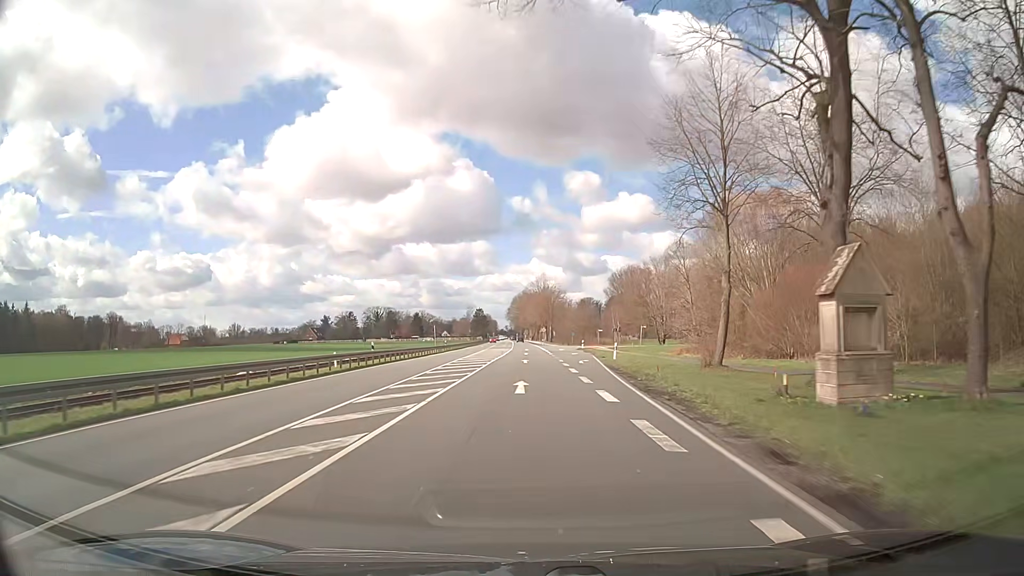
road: primary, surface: asphalt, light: Day
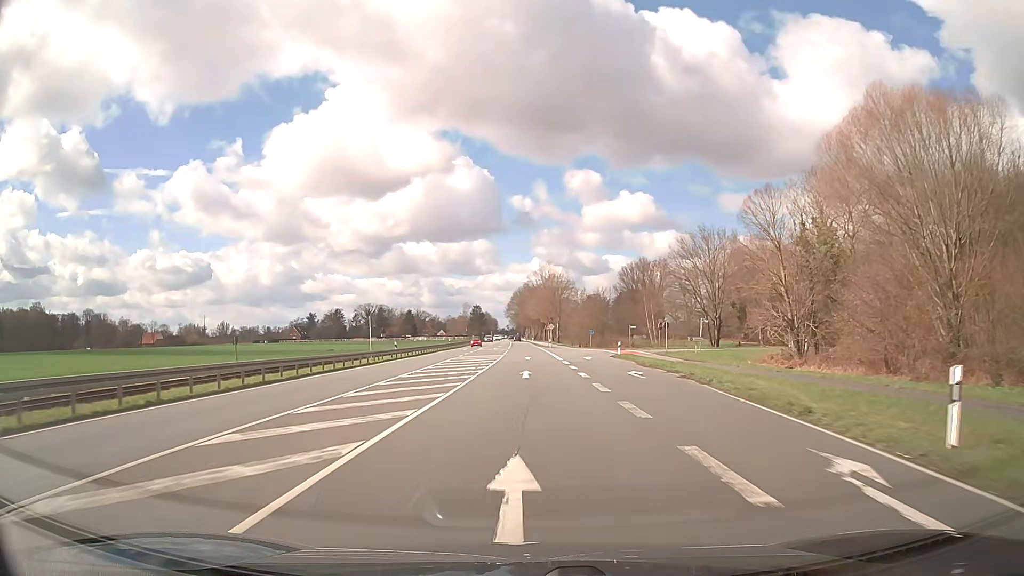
(-0.2, +33.3) m; 0°
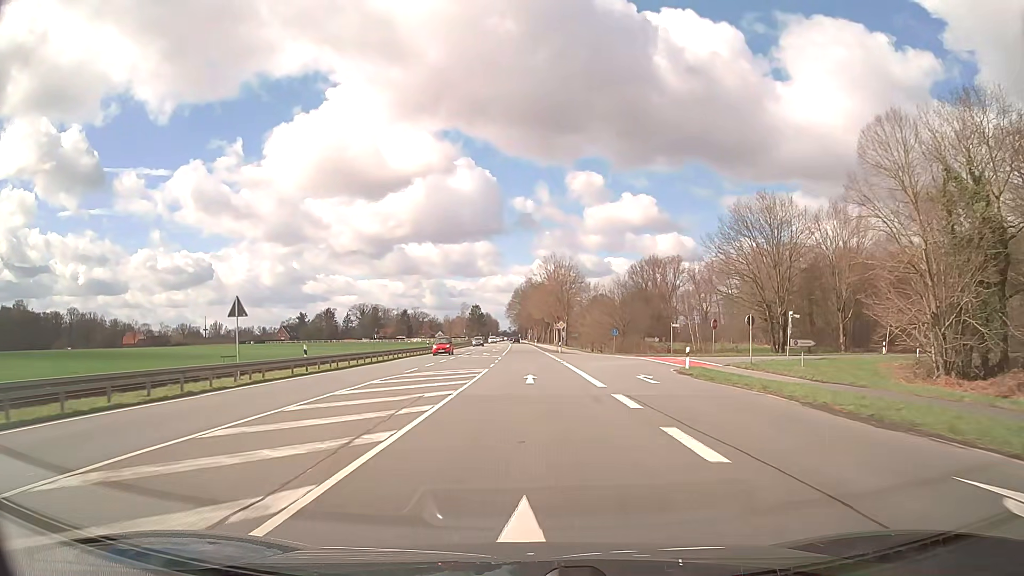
(-0.1, +22.2) m; 0°
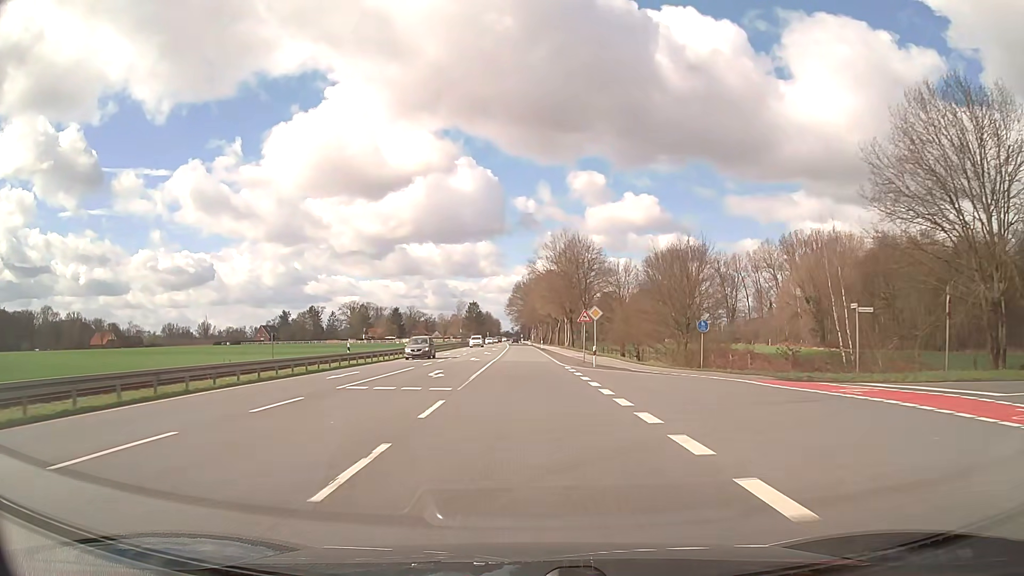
(0.0, +33.3) m; 0°
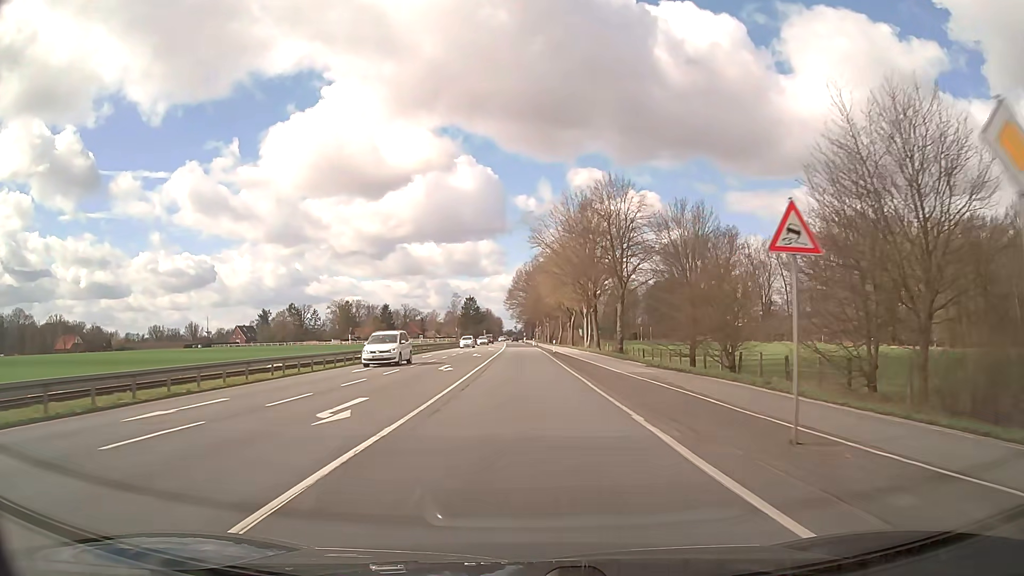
(-0.1, +33.3) m; 0°
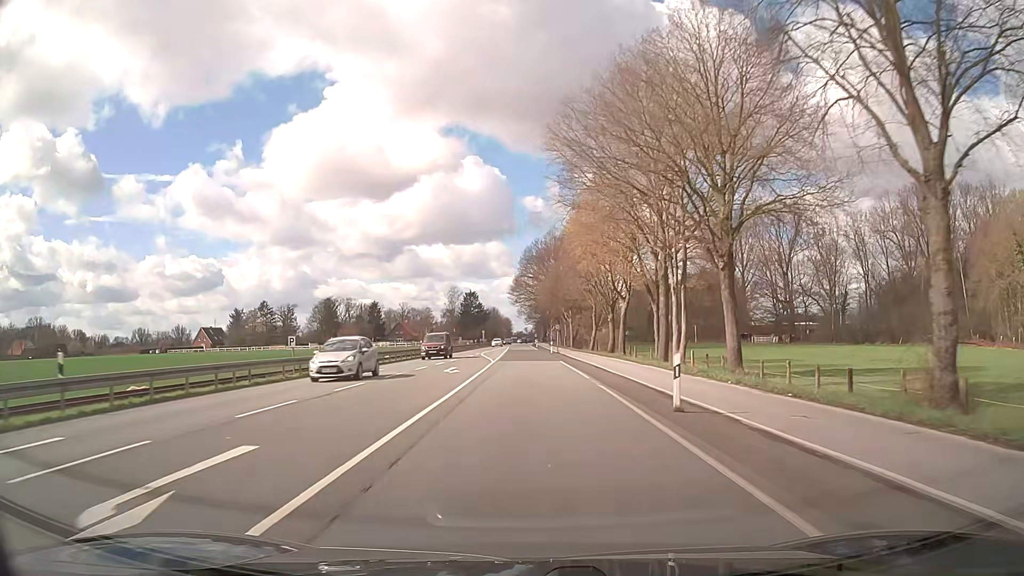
(-0.5, +44.3) m; -1°
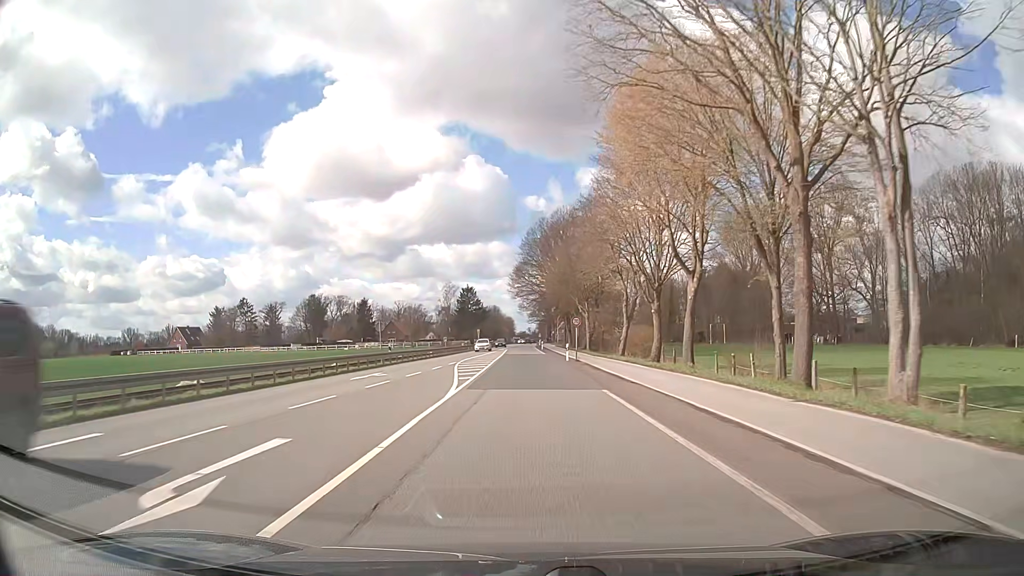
(-0.1, +22.2) m; 0°
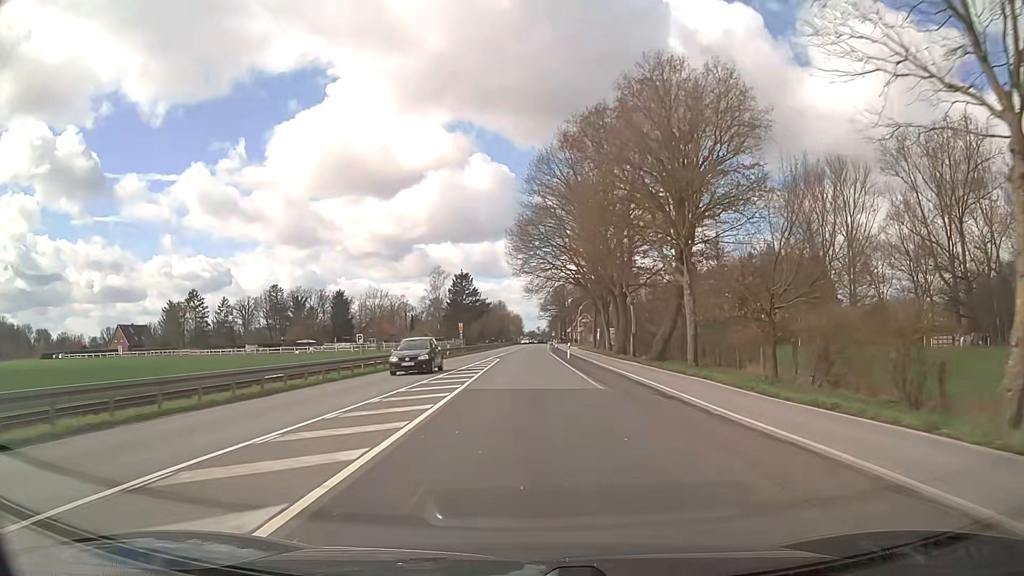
(-0.5, +44.3) m; -1°
(0, +10) (0, +20) (0, +30) (0, +40) (0, +50) (0, +60) (0, +70) (0, +80) (+1, +90) (+1, +100) m
